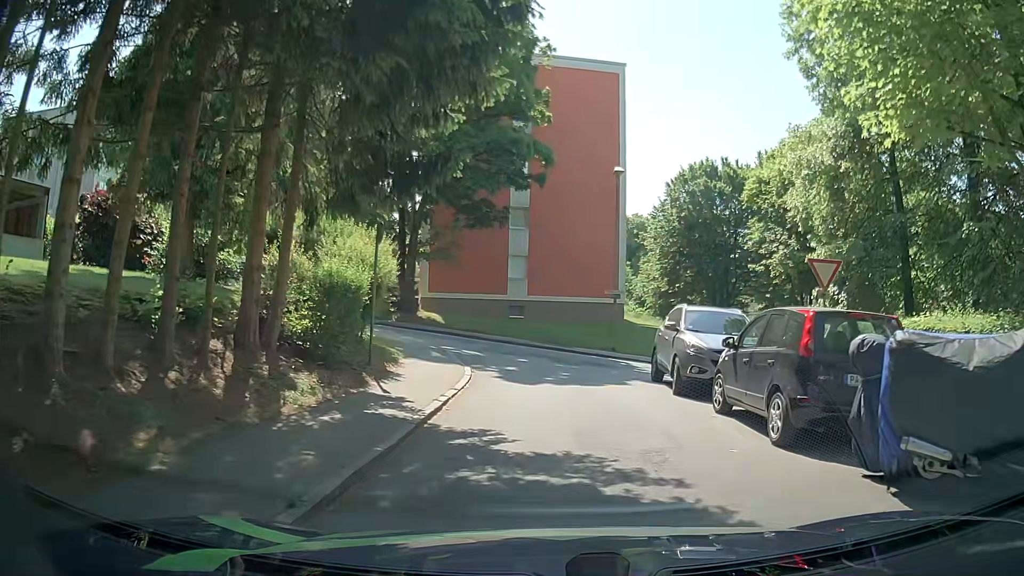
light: Day
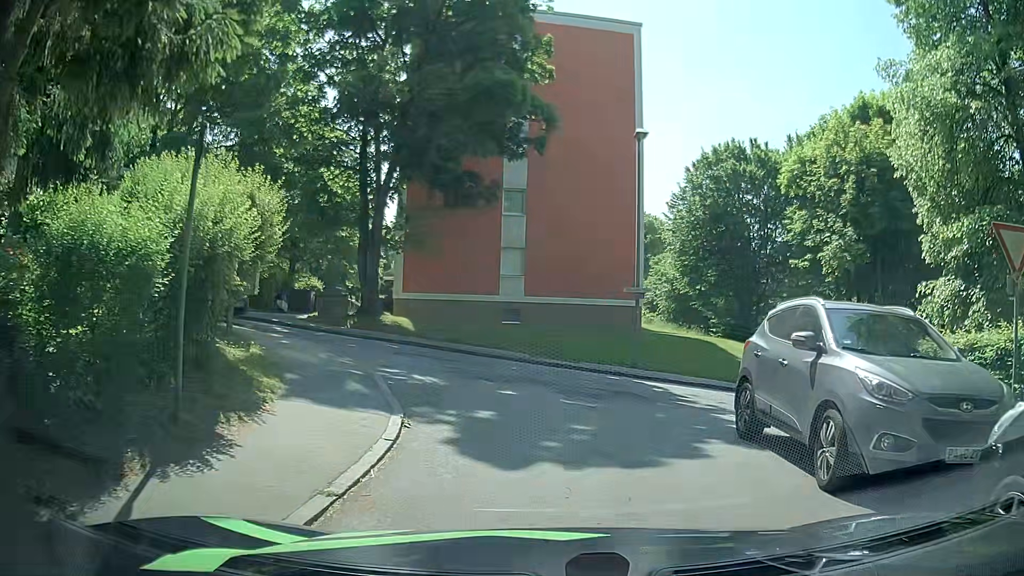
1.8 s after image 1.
(+0.2, +6.8) m; +1°
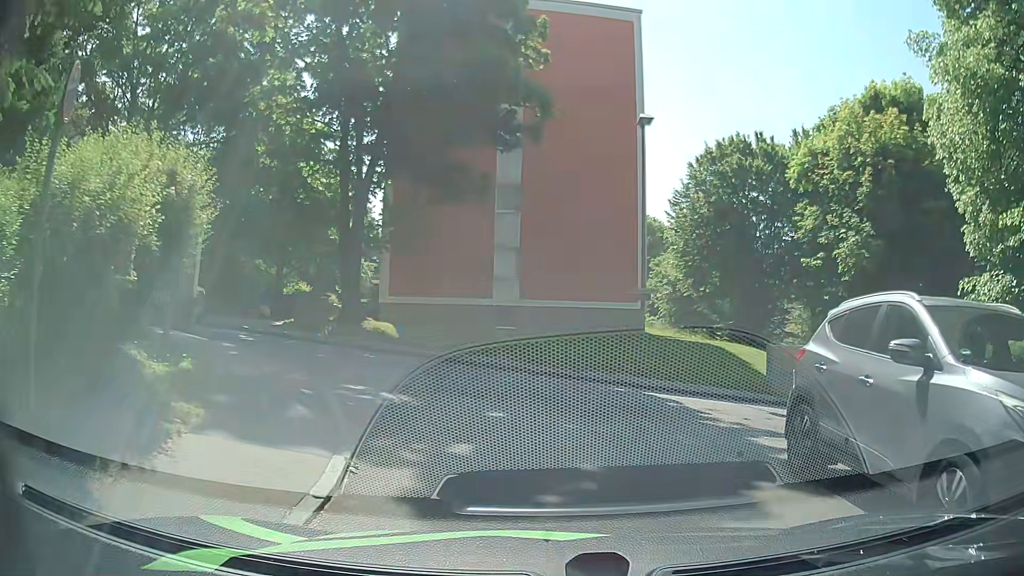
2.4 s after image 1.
(0.0, +2.0) m; +1°
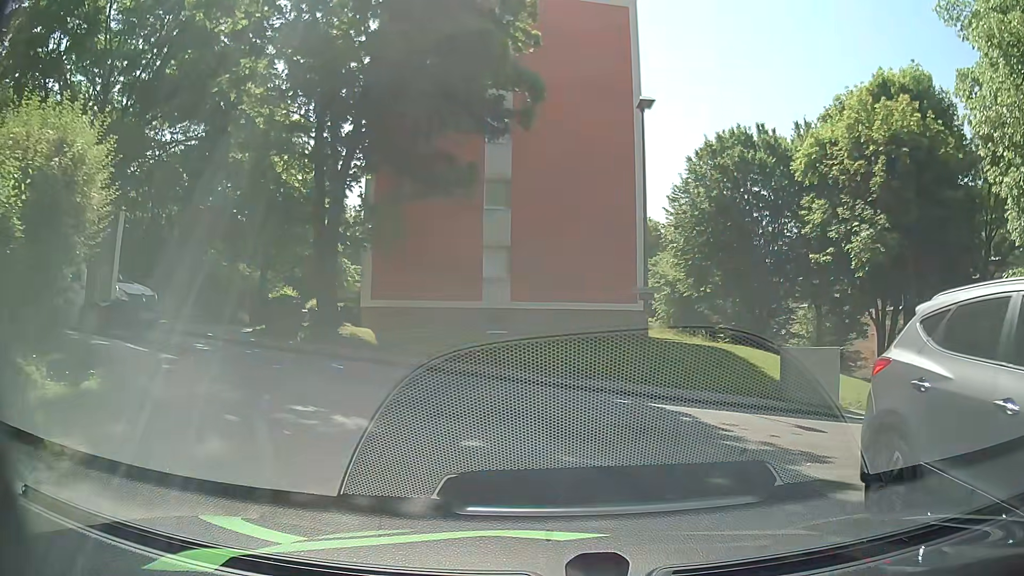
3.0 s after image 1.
(0.0, +1.8) m; +3°
